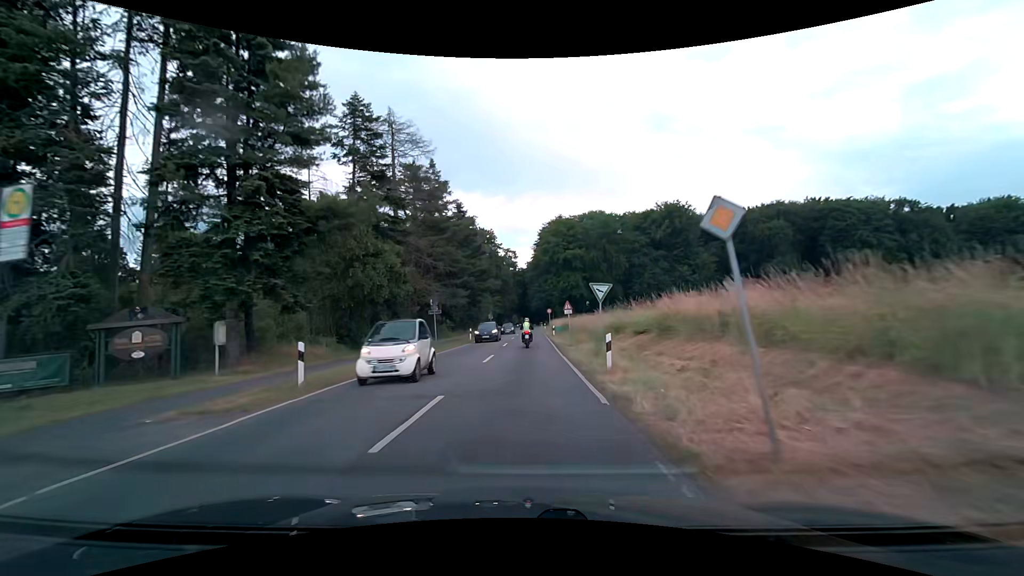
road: secondary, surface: asphalt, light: Day
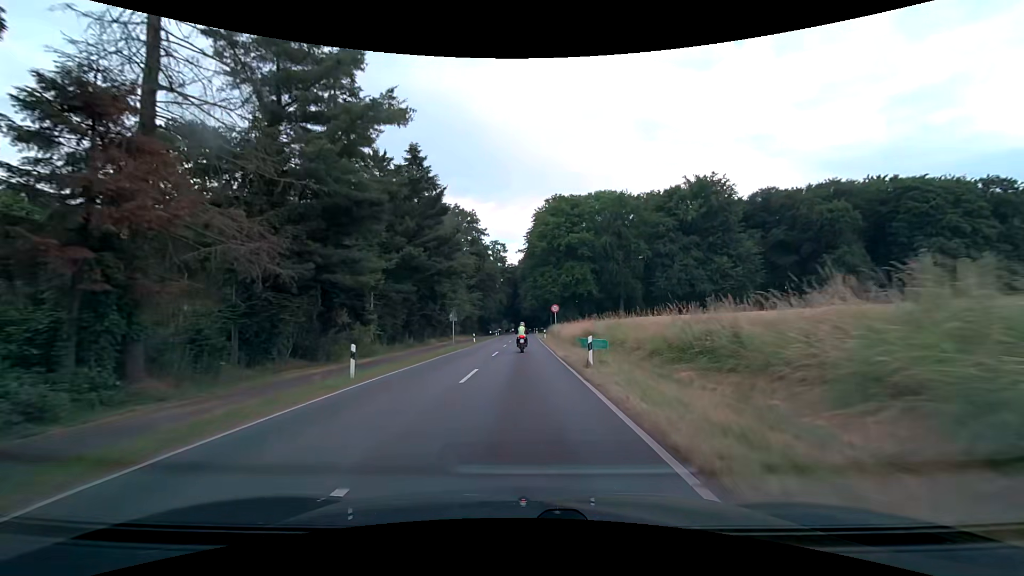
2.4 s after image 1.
(+0.1, +29.9) m; 0°
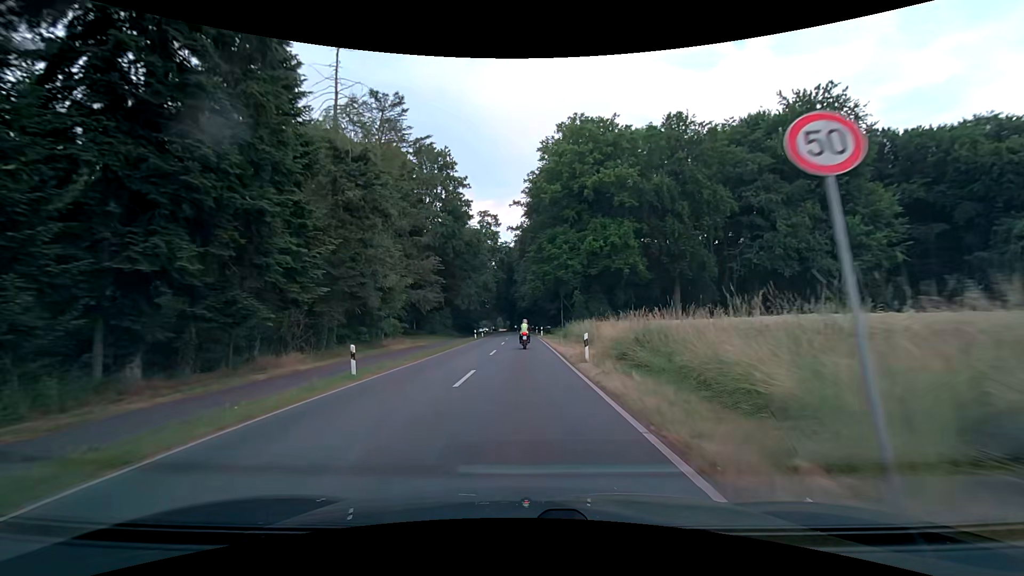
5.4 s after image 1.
(+0.3, +37.7) m; +1°
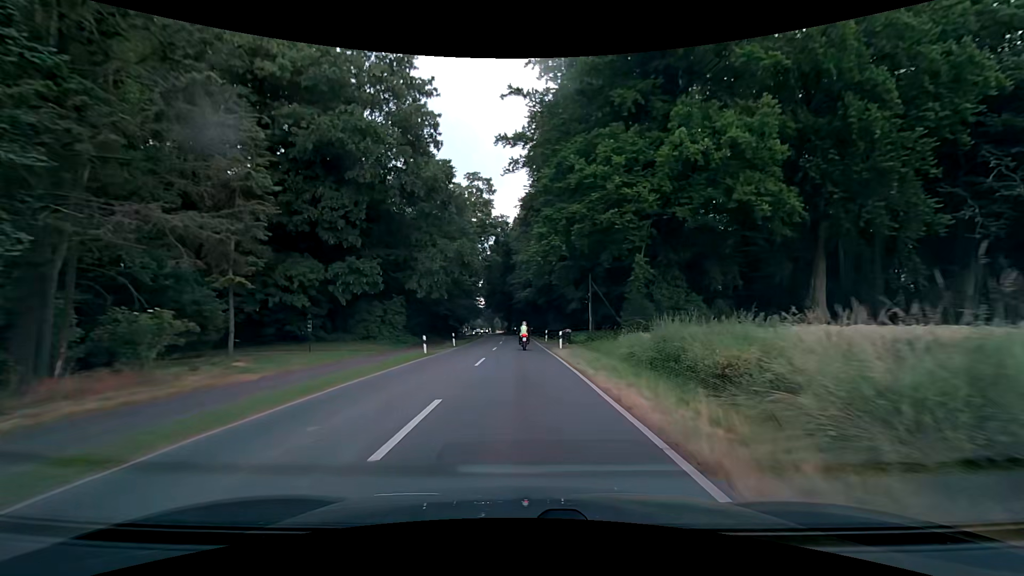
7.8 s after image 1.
(+0.1, +30.4) m; 0°
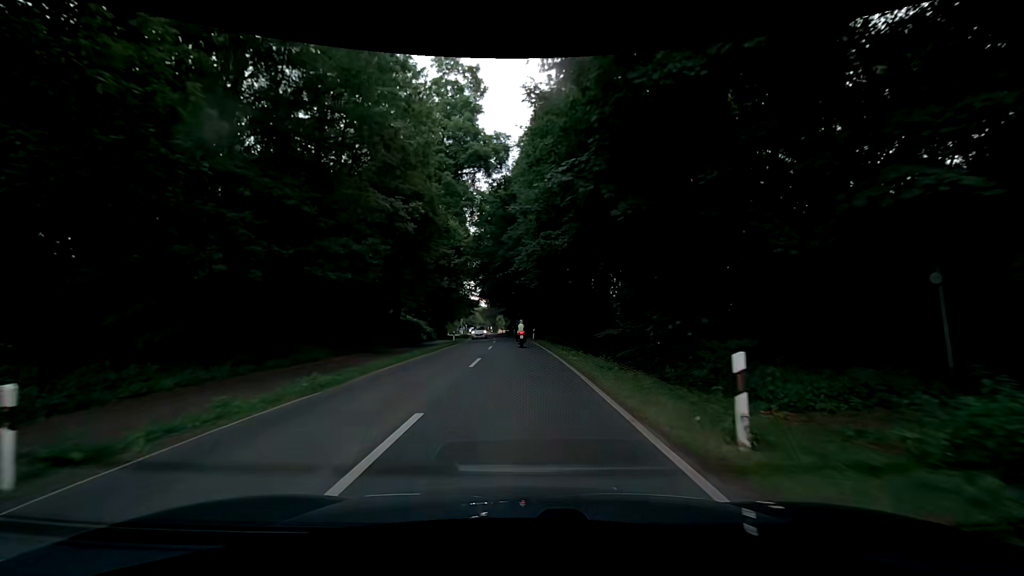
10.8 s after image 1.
(0.0, +38.0) m; 0°
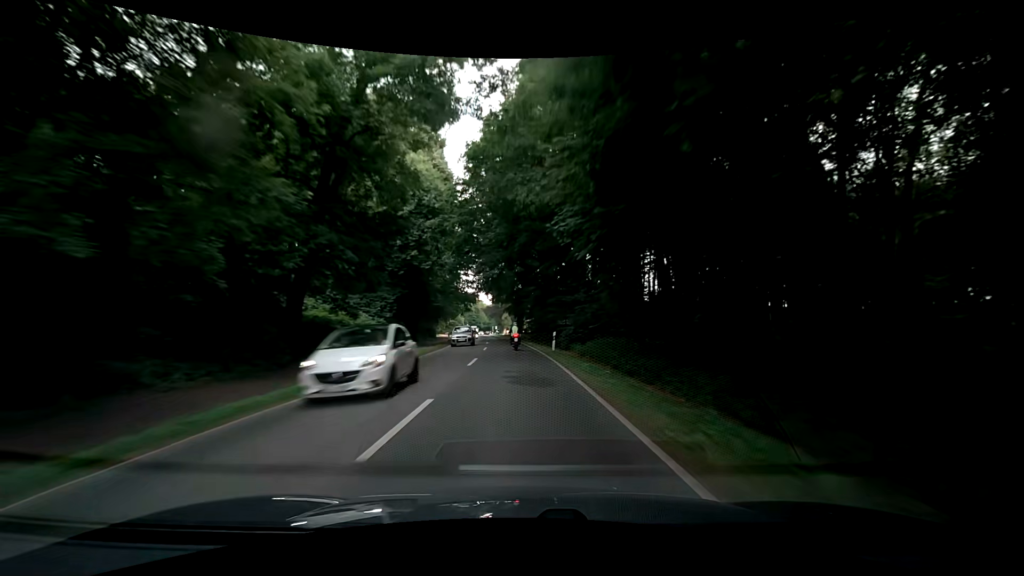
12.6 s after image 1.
(-0.3, +22.8) m; -2°
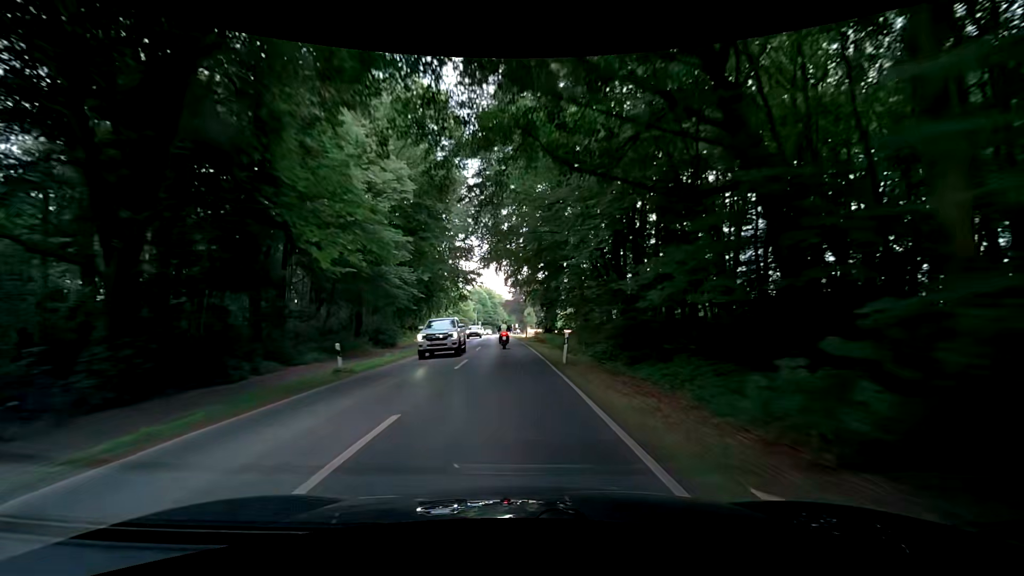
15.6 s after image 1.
(-0.7, +38.2) m; -1°
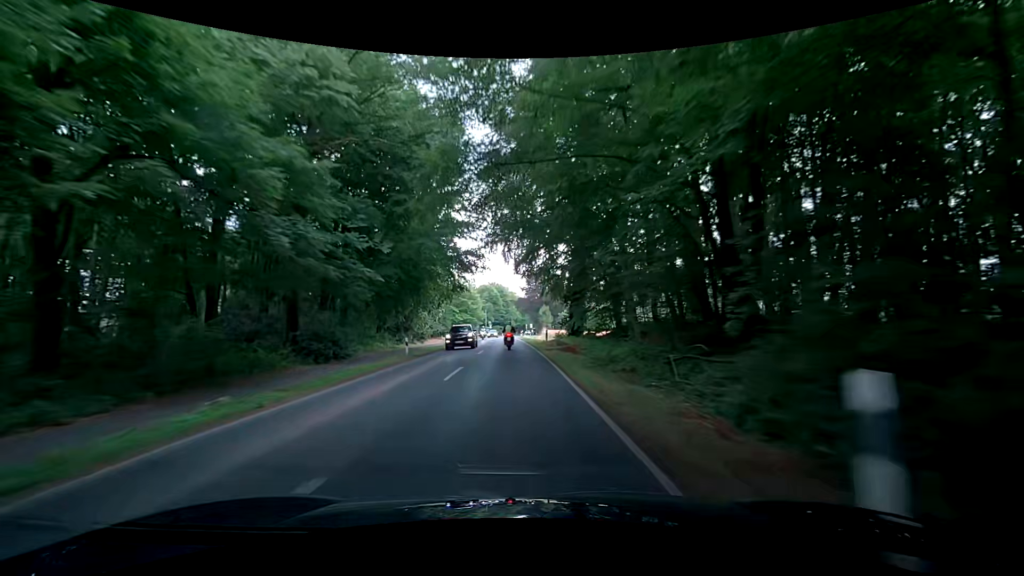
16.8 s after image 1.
(-0.3, +15.3) m; -2°
(0, +10) (0, +20) (-1, +30) (-1, +40) (-2, +50) (-3, +60) (-3, +70) (-3, +80) (-4, +90) (-4, +100) m
